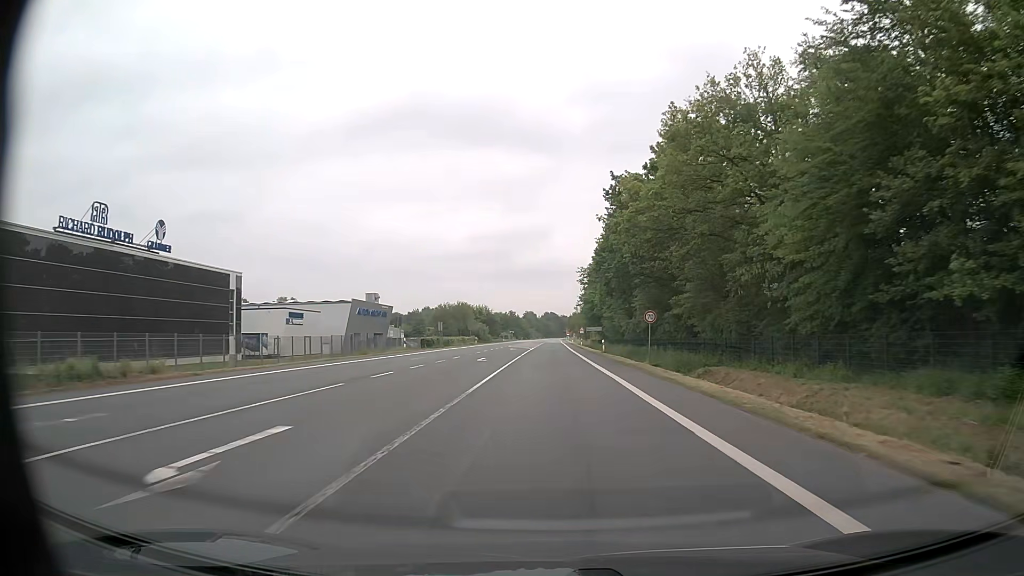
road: primary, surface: asphalt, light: Day
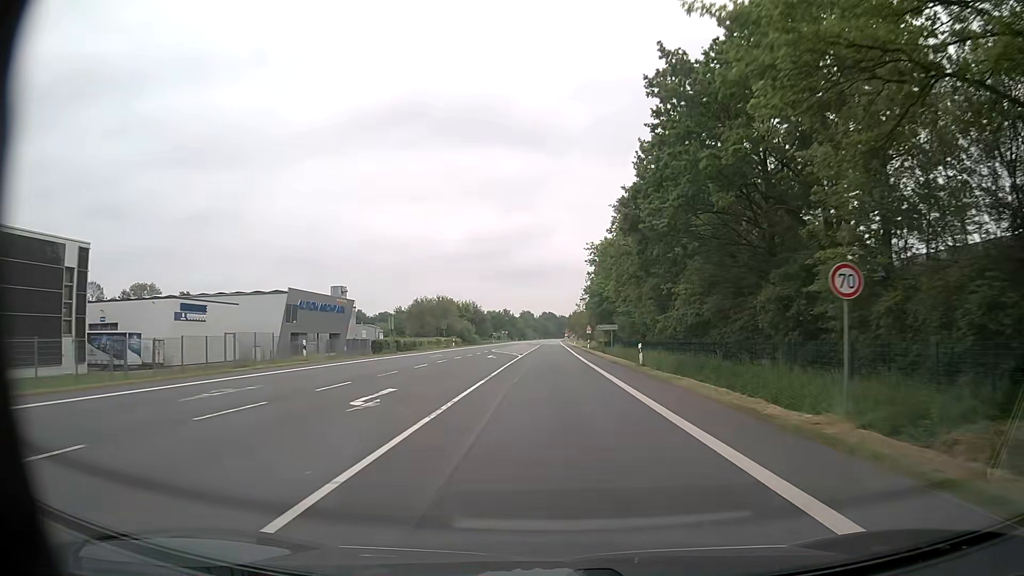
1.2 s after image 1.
(0.0, +23.0) m; 0°
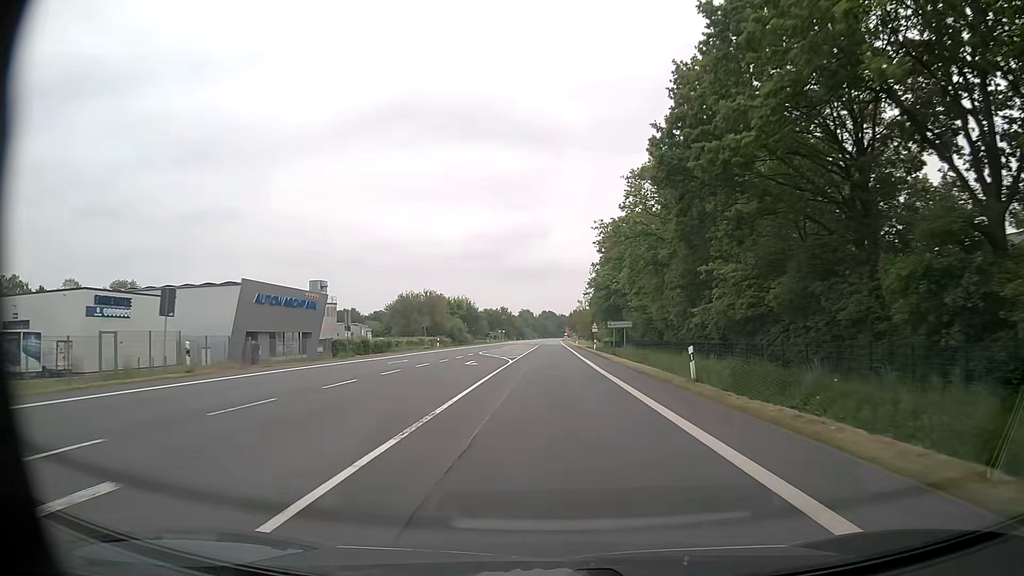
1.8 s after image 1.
(0.0, +11.5) m; 0°
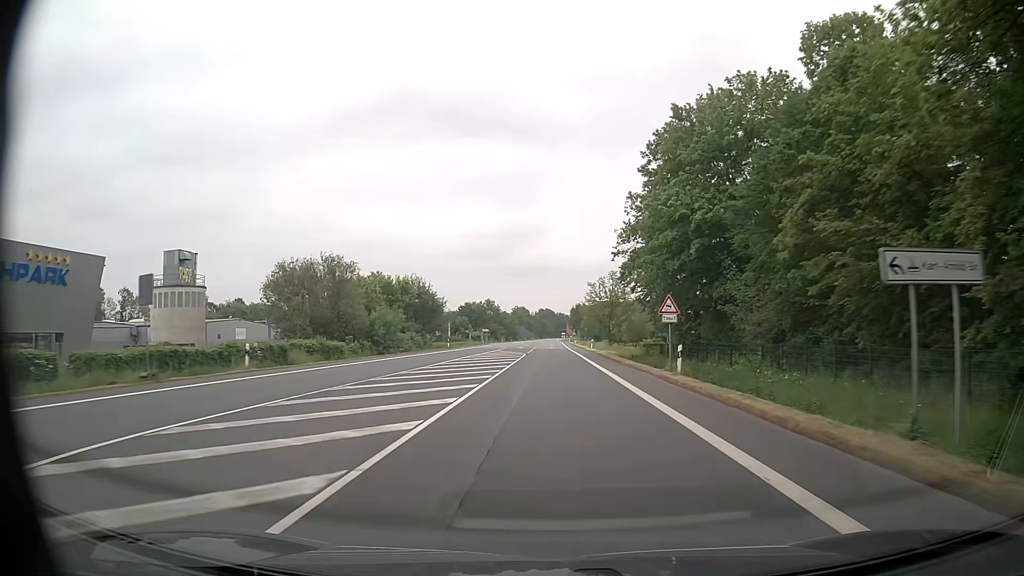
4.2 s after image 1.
(0.0, +45.9) m; 0°
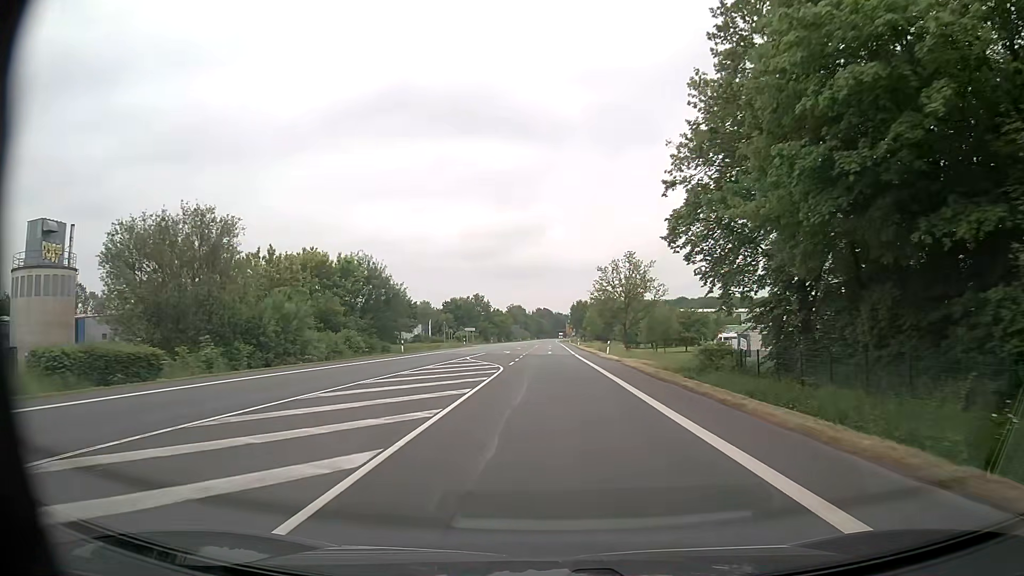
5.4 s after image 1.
(0.0, +23.0) m; 0°
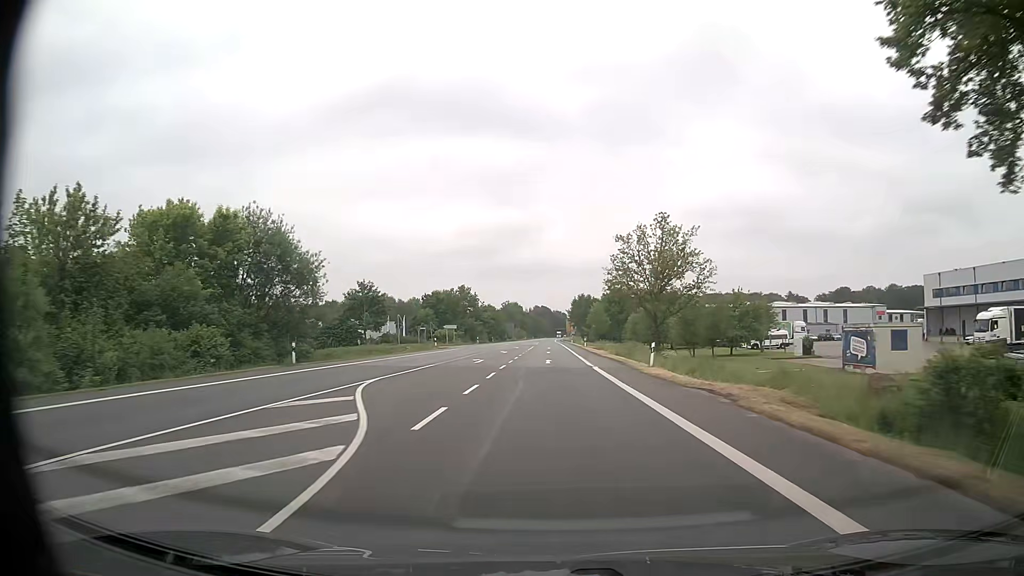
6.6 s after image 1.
(+0.1, +23.0) m; +1°
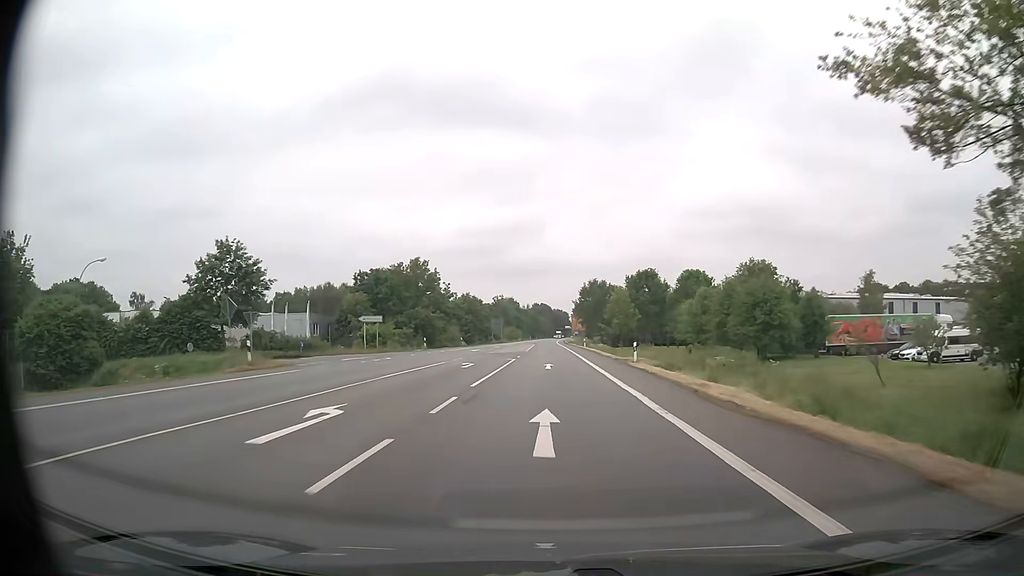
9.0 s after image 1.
(-0.2, +46.0) m; 0°
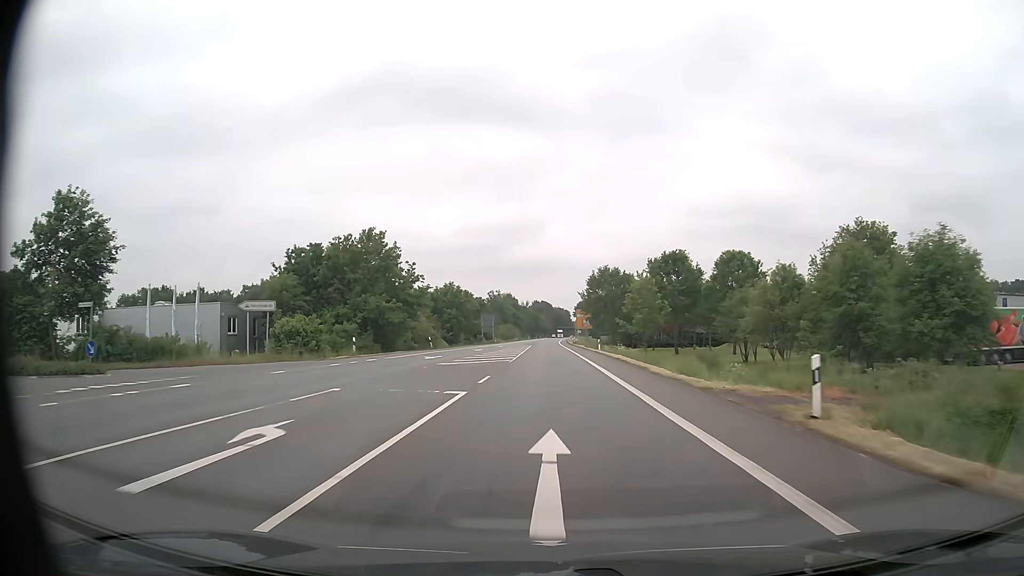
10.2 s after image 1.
(0.0, +23.0) m; 0°
(0, +10) (0, +20) (0, +30) (0, +40) (0, +50) (0, +60) (0, +70) (0, +80) (0, +90) (0, +100) m
